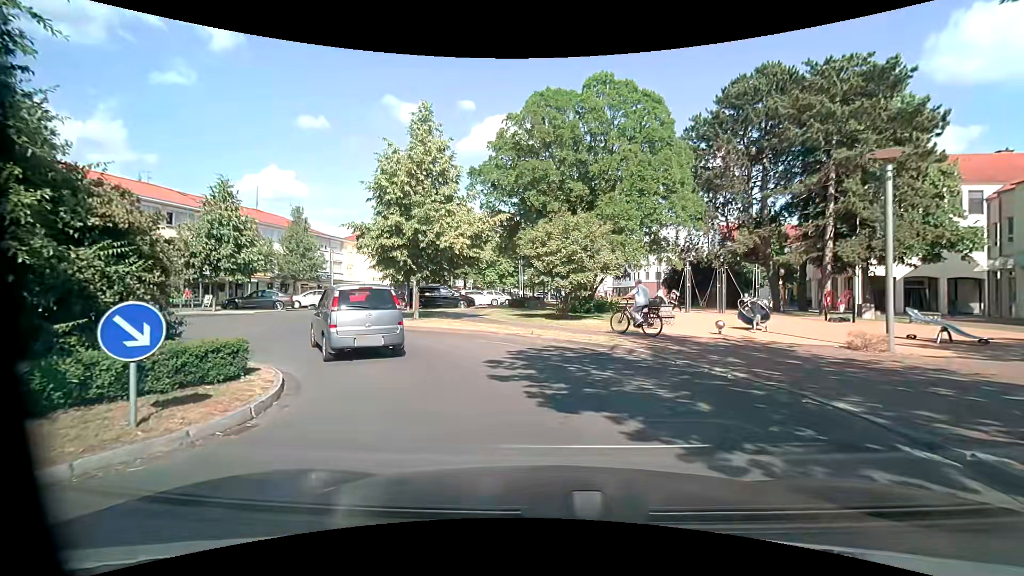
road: residential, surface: asphalt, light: Day
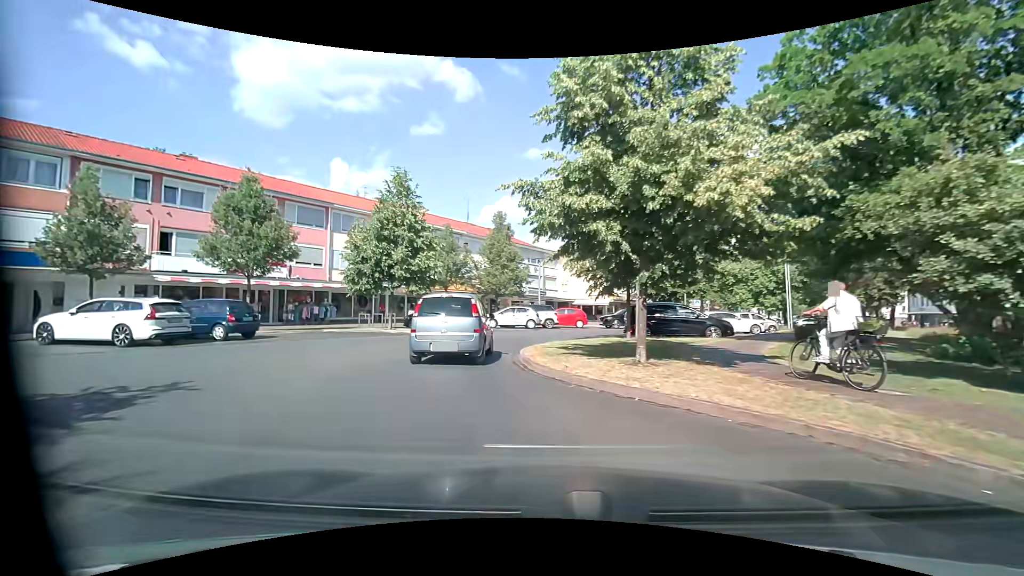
(-1.6, +10.2) m; -24°
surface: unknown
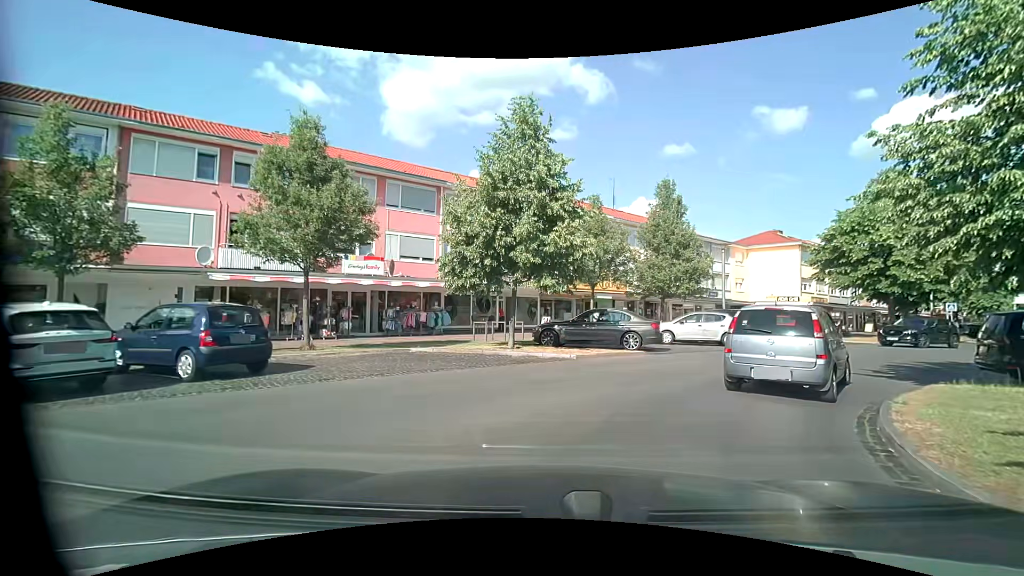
(-2.2, +9.7) m; -17°
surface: asphalt
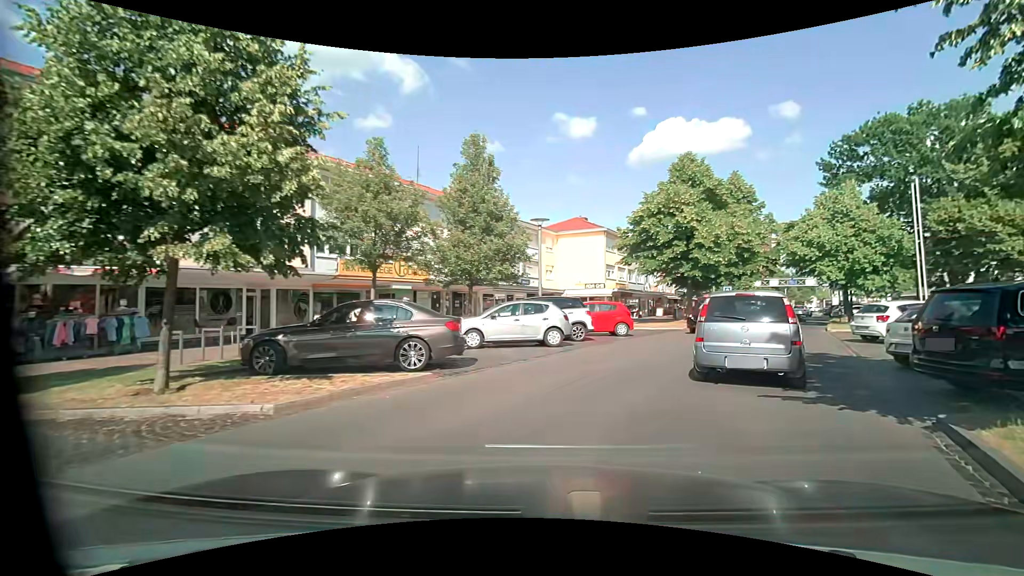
(+1.3, +7.2) m; +22°
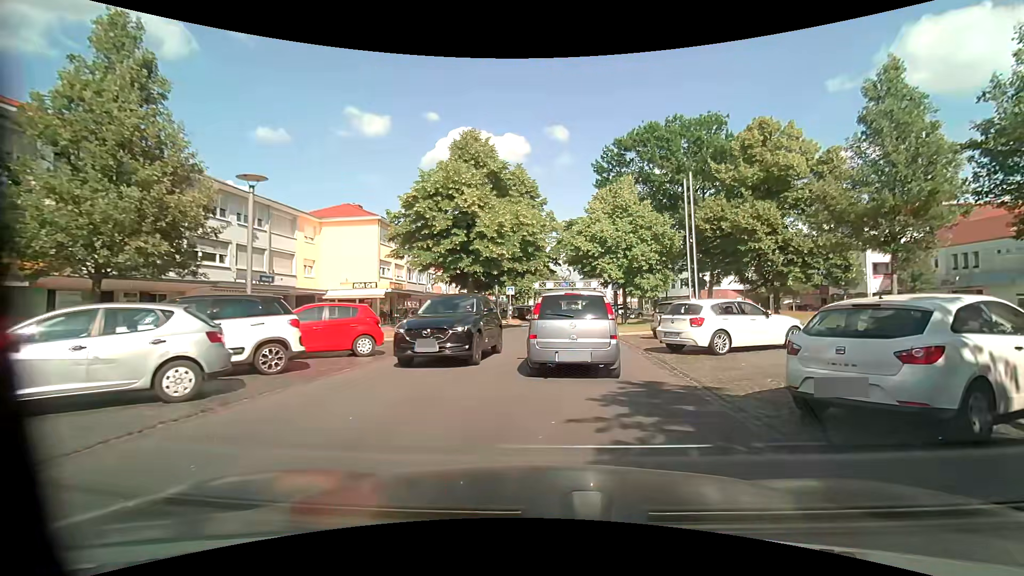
(+1.5, +7.4) m; +22°
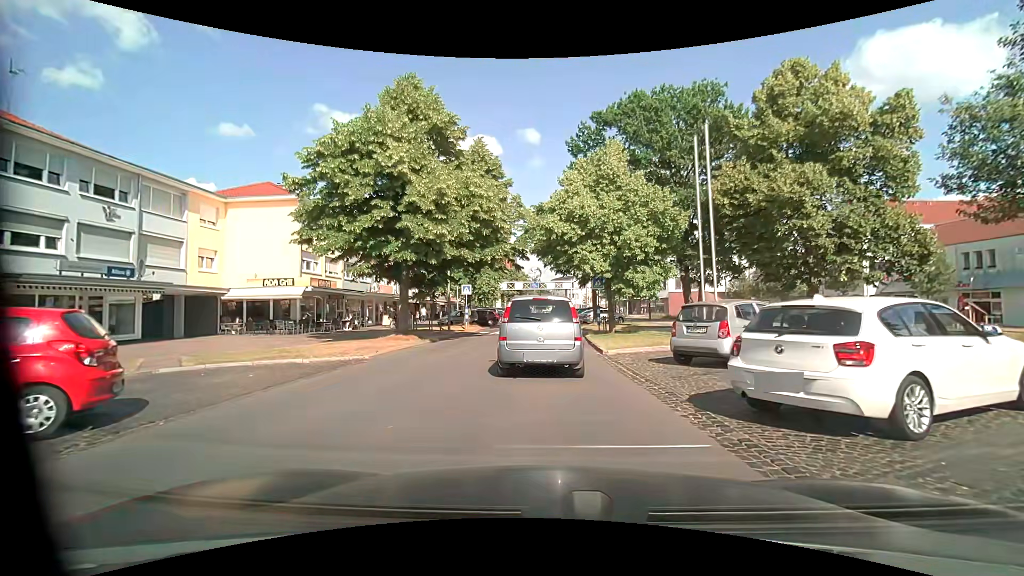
(+0.5, +8.0) m; +4°
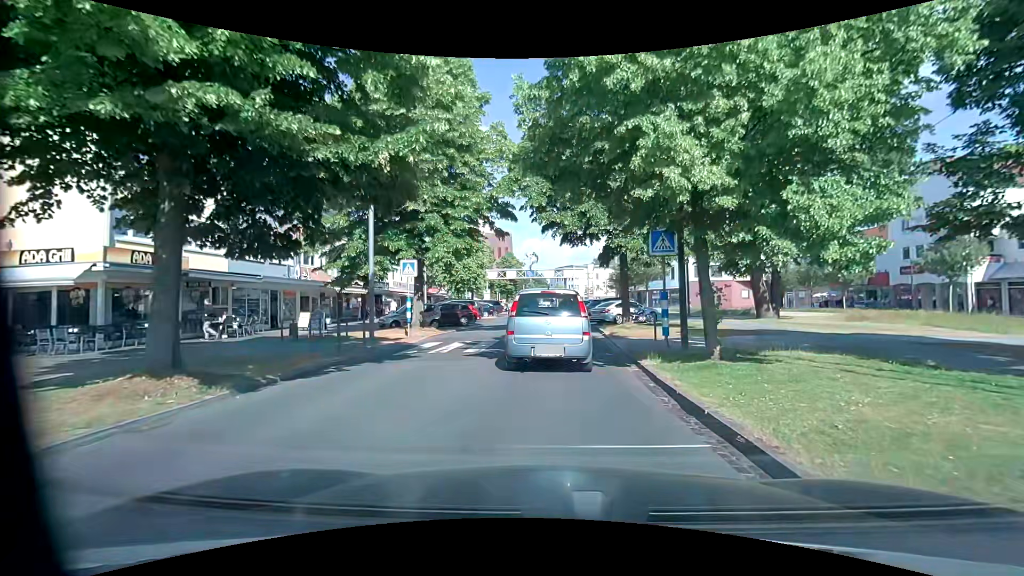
(+0.1, +14.4) m; +2°
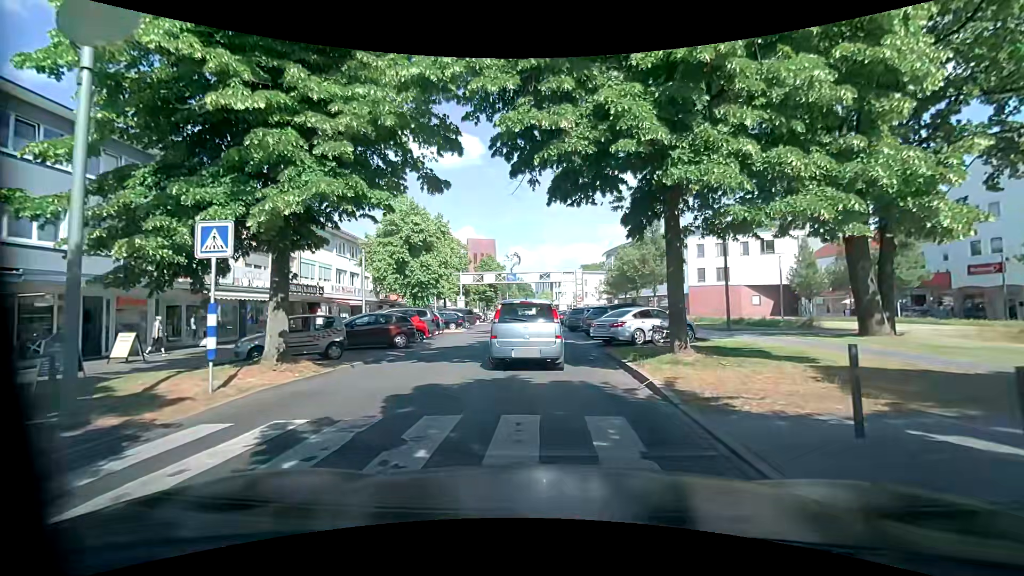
(+0.1, +11.1) m; 0°
